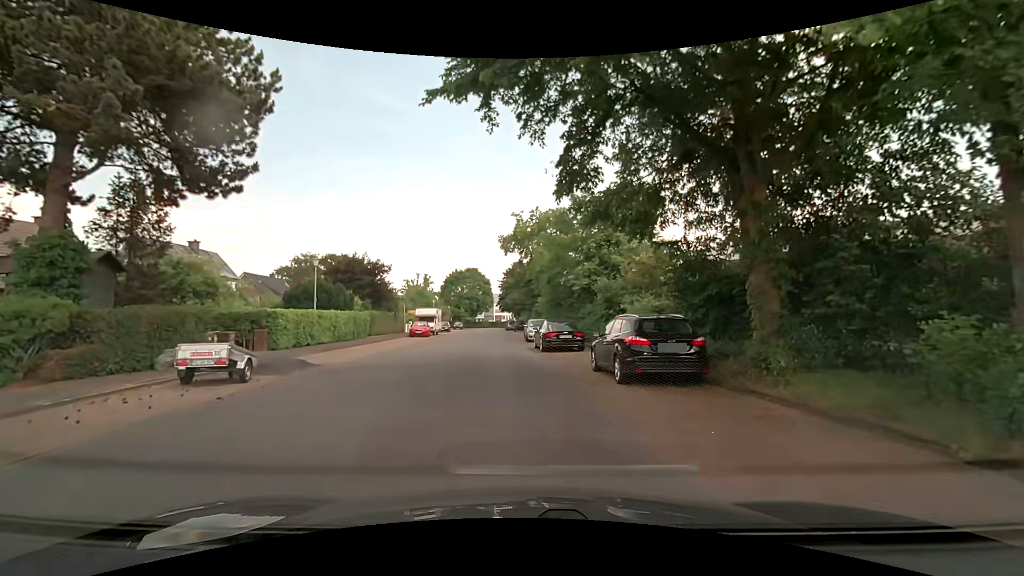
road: residential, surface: paved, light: Day
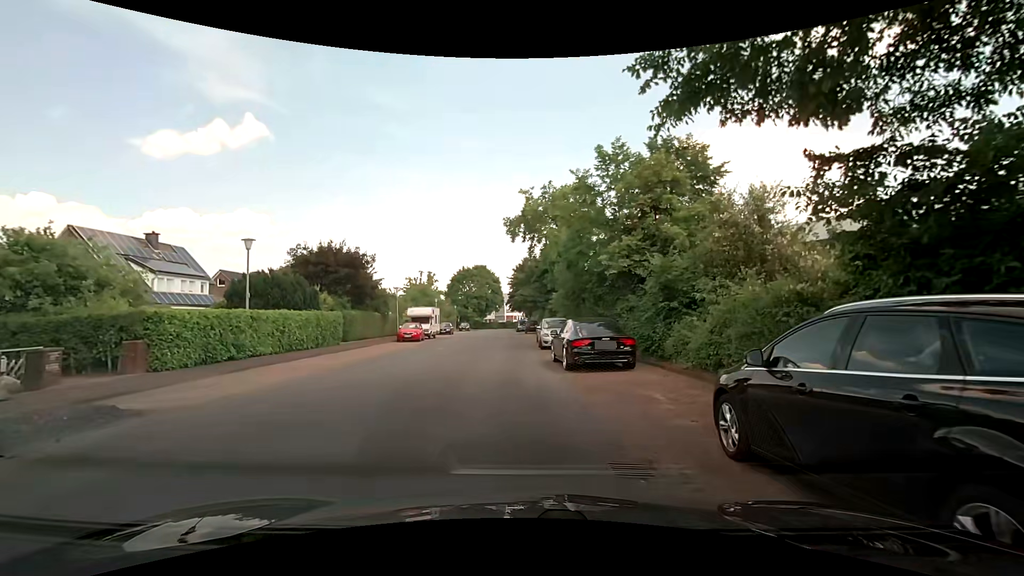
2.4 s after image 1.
(+0.1, +8.2) m; 0°
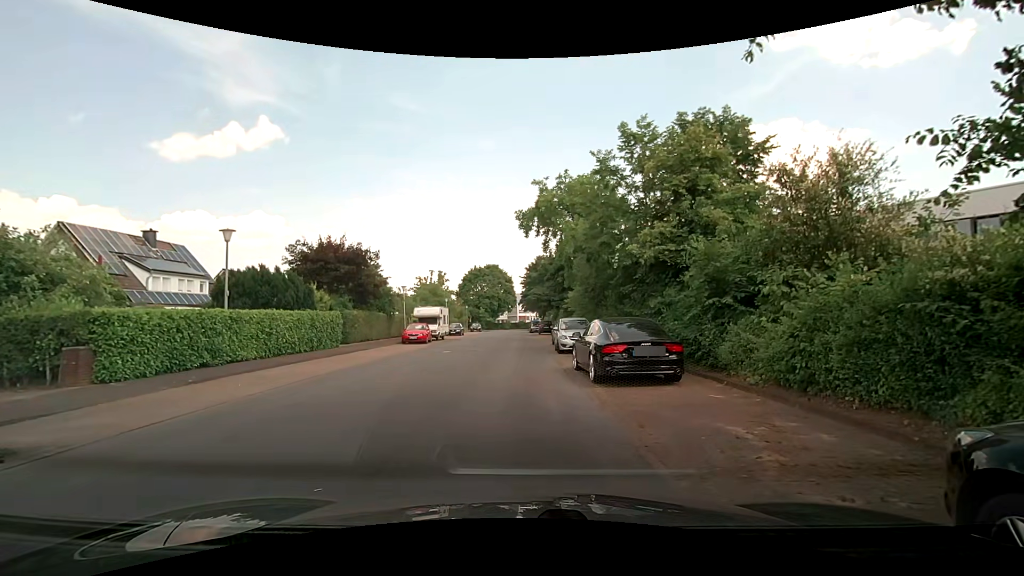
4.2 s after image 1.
(0.0, +2.5) m; -1°
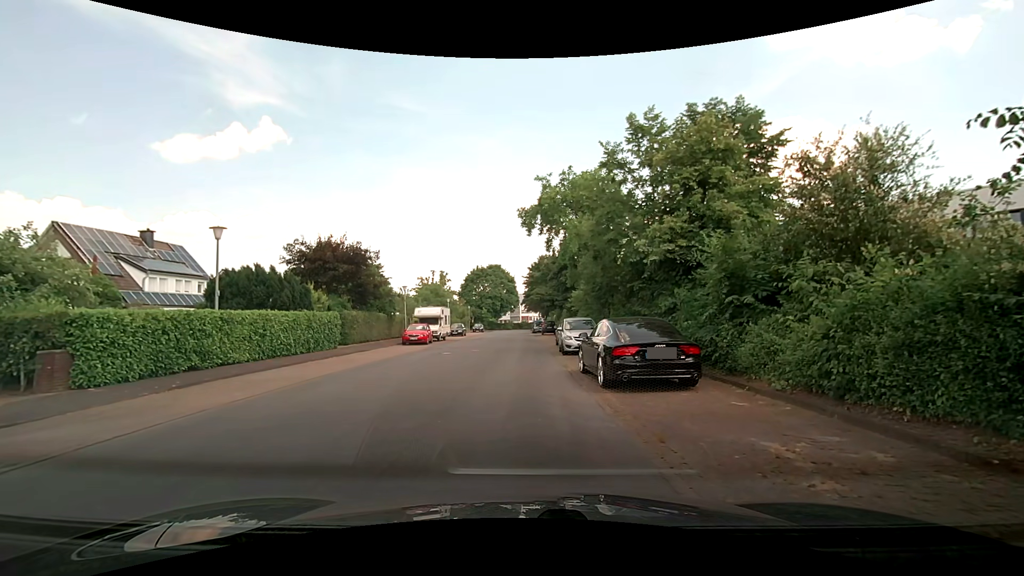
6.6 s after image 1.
(0.0, +0.8) m; 0°
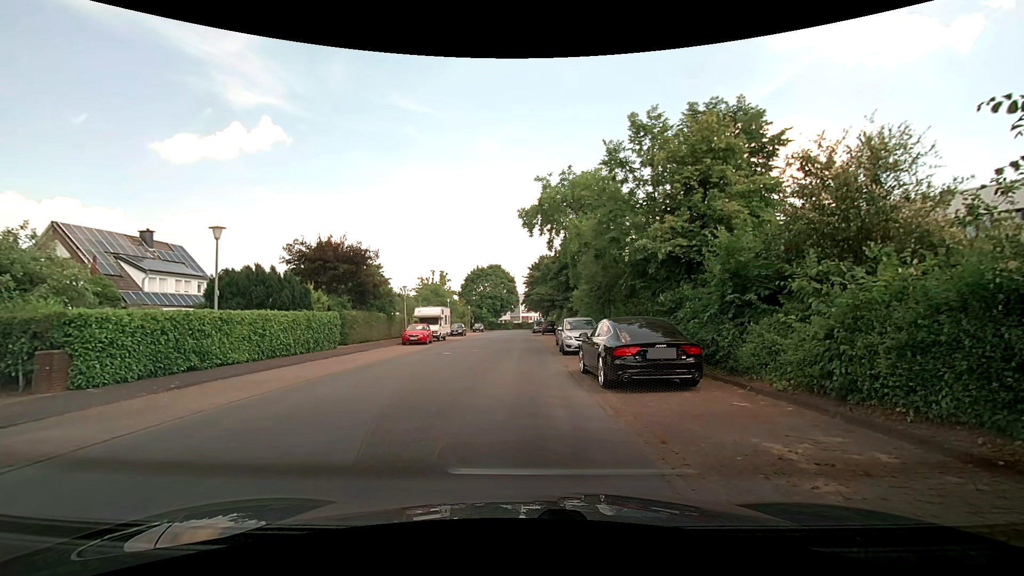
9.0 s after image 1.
(0.0, +0.1) m; 0°
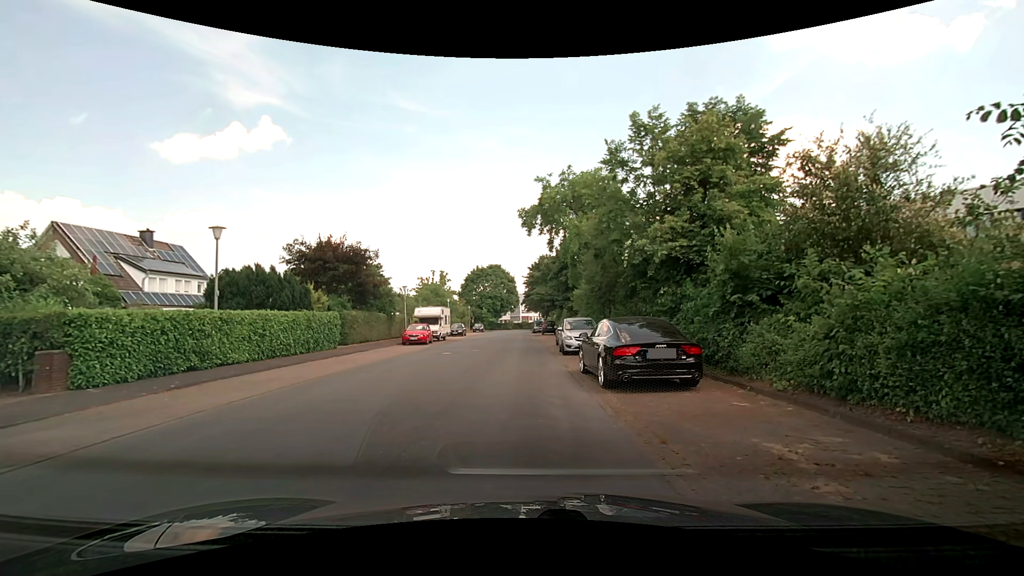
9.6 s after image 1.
(0.0, 0.0) m; 0°
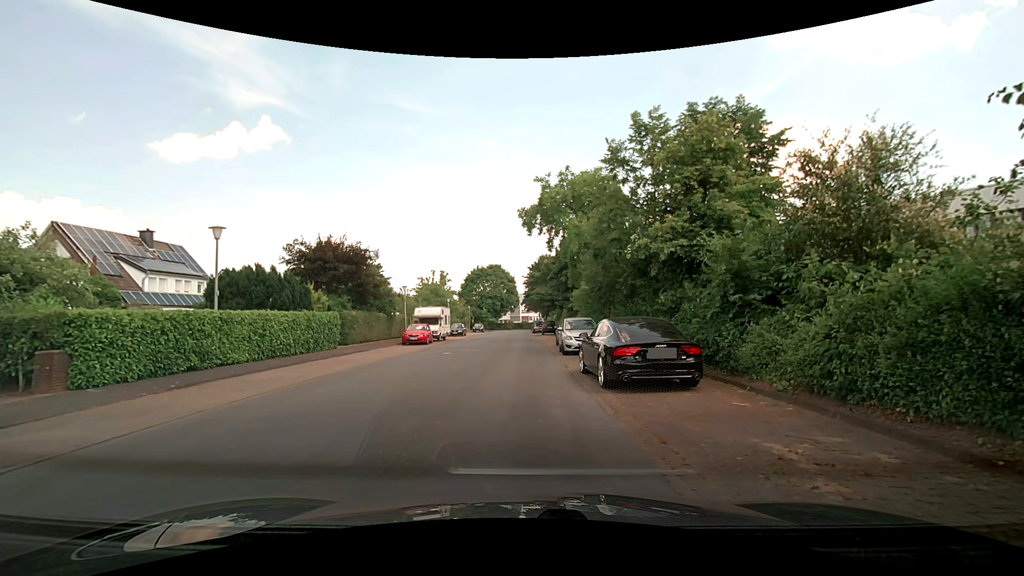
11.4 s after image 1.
(0.0, 0.0) m; 0°
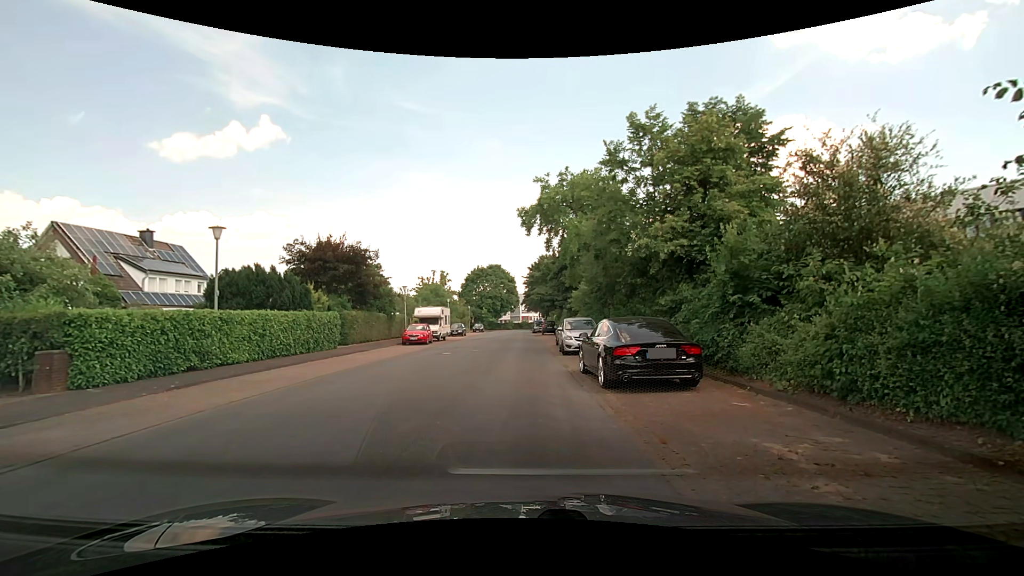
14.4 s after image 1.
(0.0, 0.0) m; 0°
